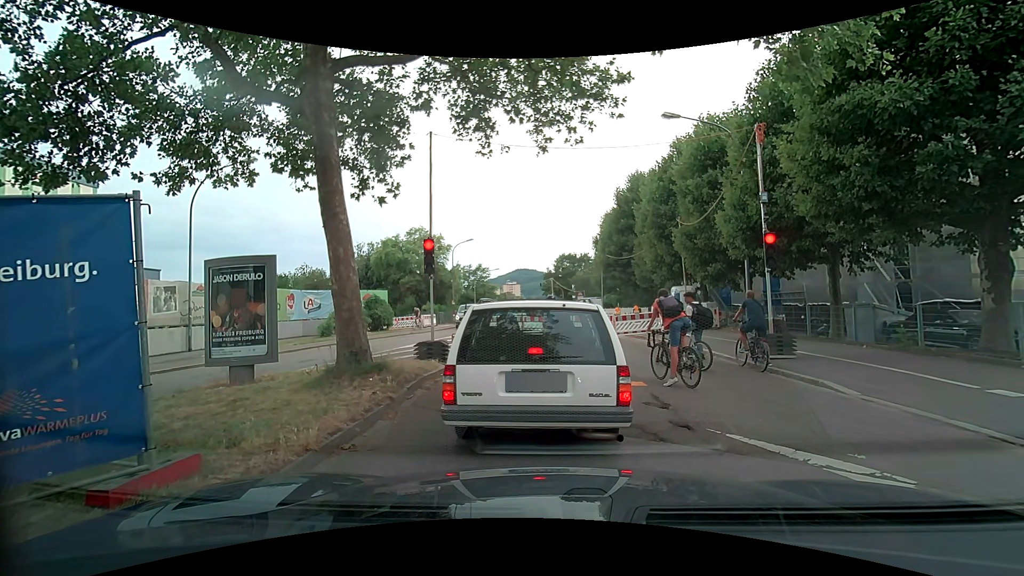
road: secondary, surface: asphalt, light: Day
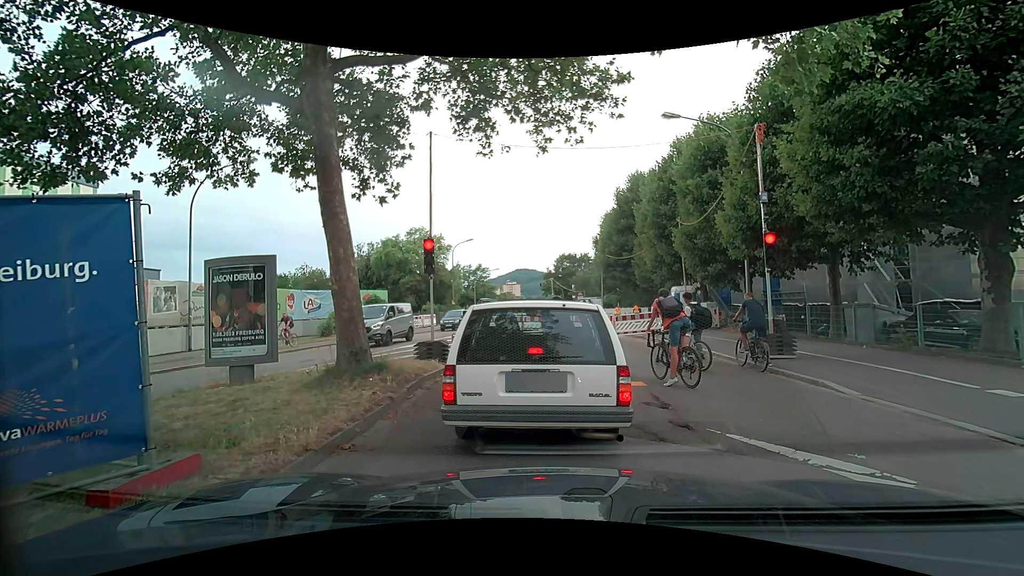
(0.0, 0.0) m; 0°
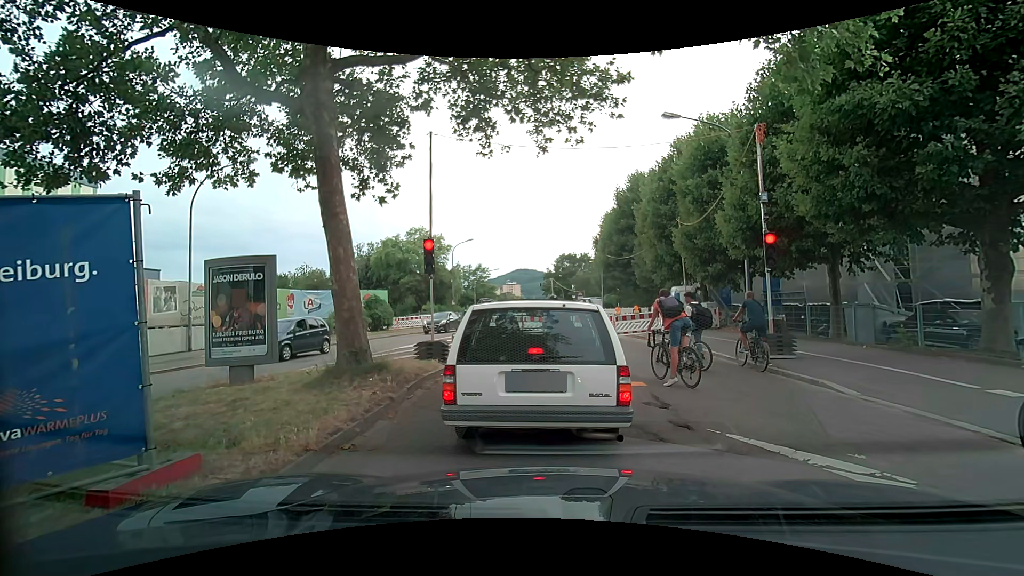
(0.0, 0.0) m; 0°
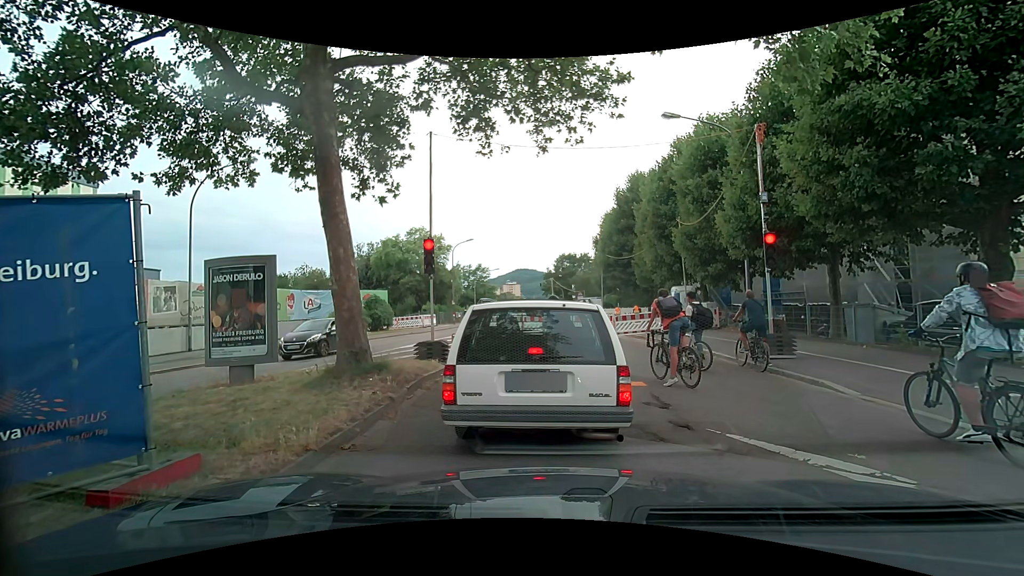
(0.0, 0.0) m; 0°
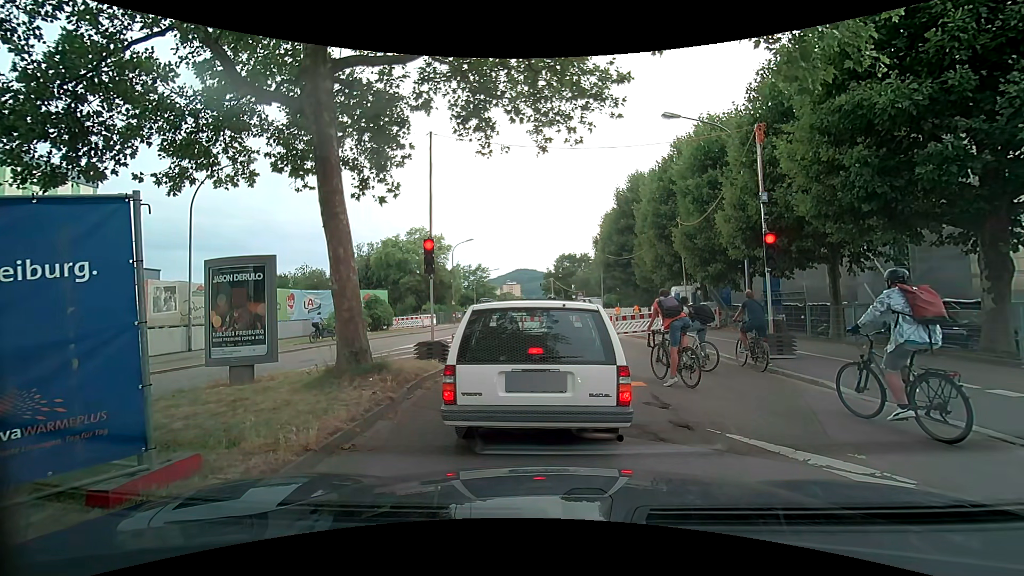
(0.0, 0.0) m; 0°
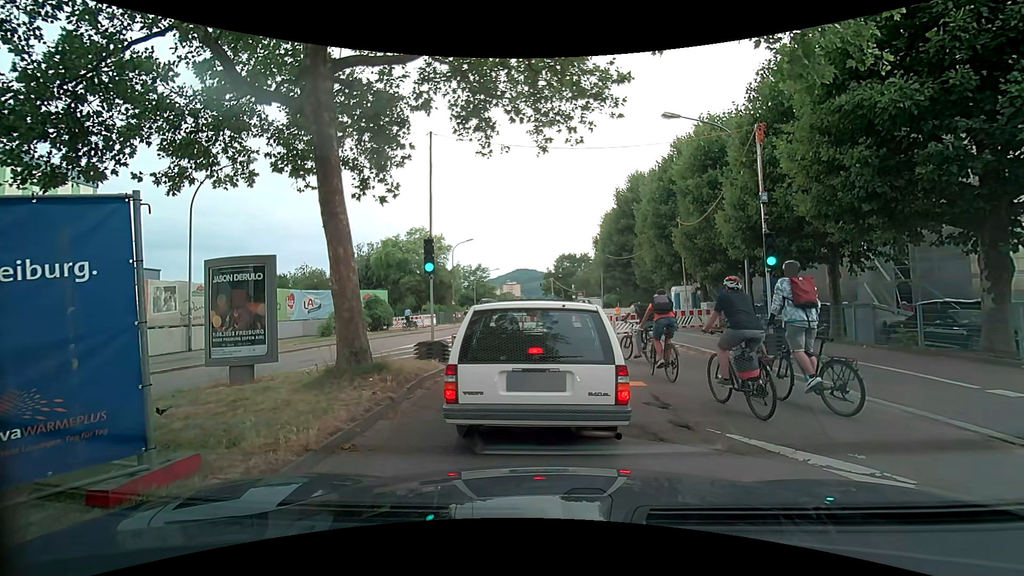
(0.0, 0.0) m; 0°
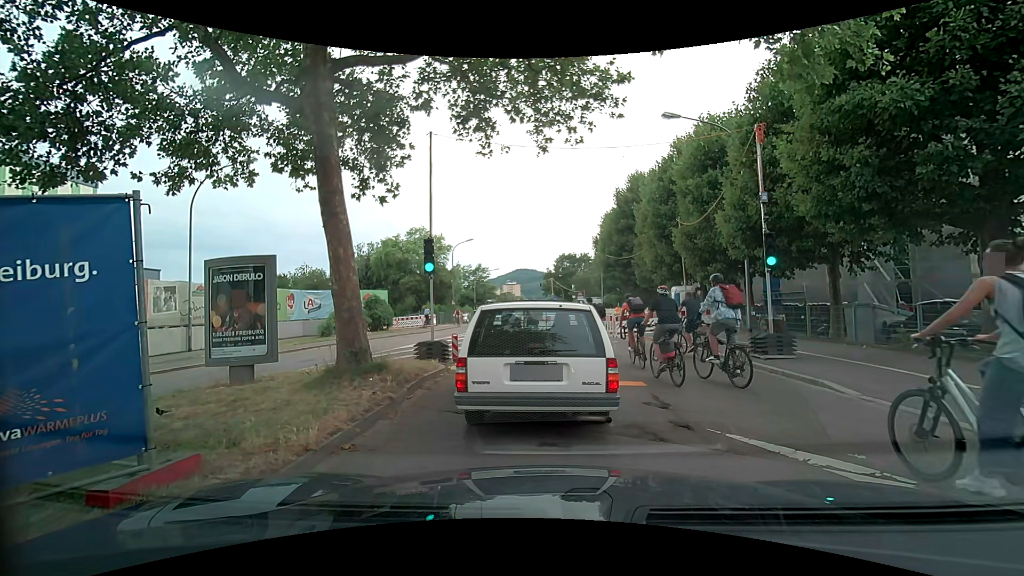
(0.0, 0.0) m; 0°
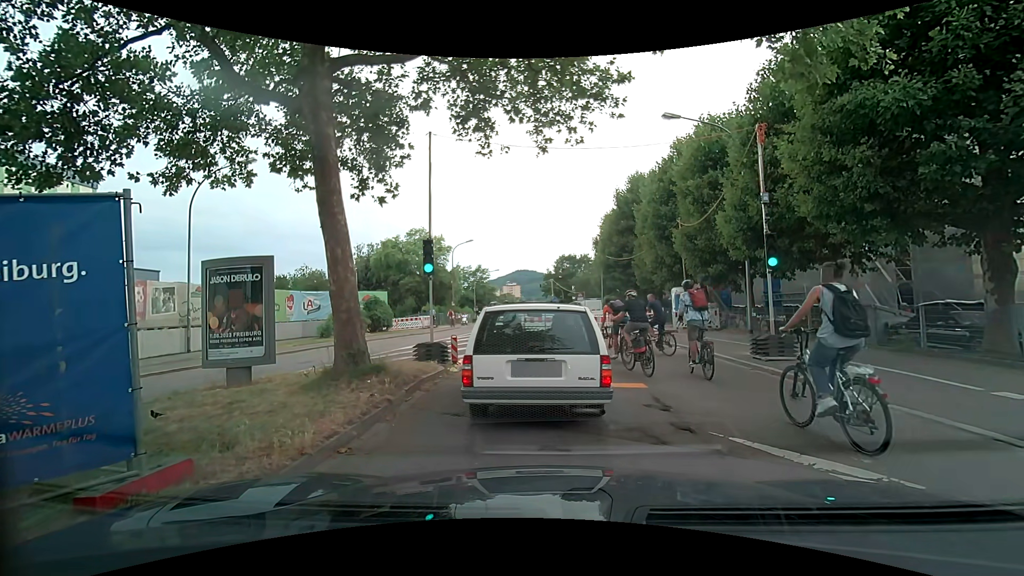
(0.0, +0.1) m; 0°
(+1, +10) (-1, +20) (-4, +29) (-5, +39) (-3, +49) (-2, +59) (0, +69) (+1, +79) (+2, +89) (+2, +99) m
